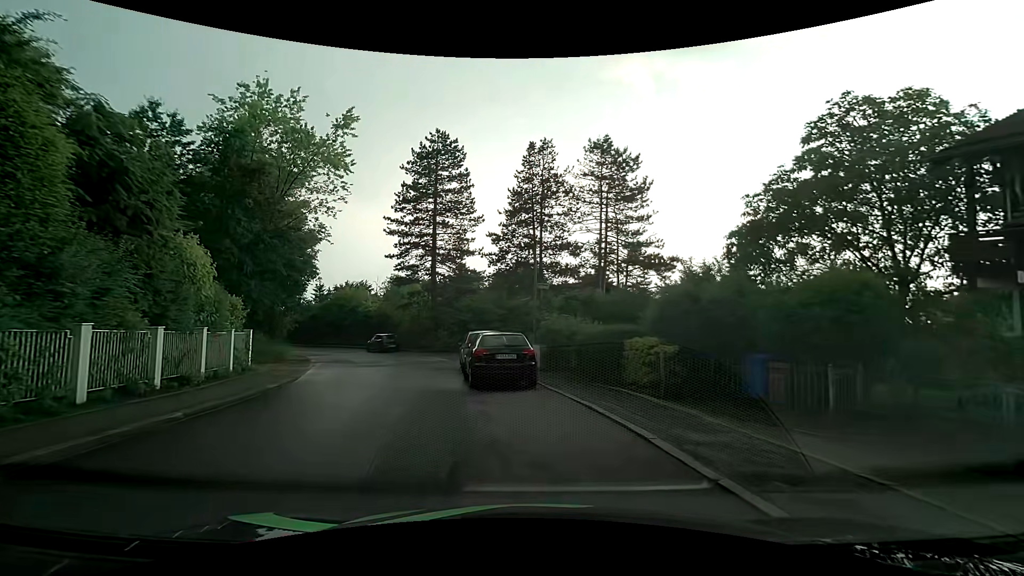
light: Day
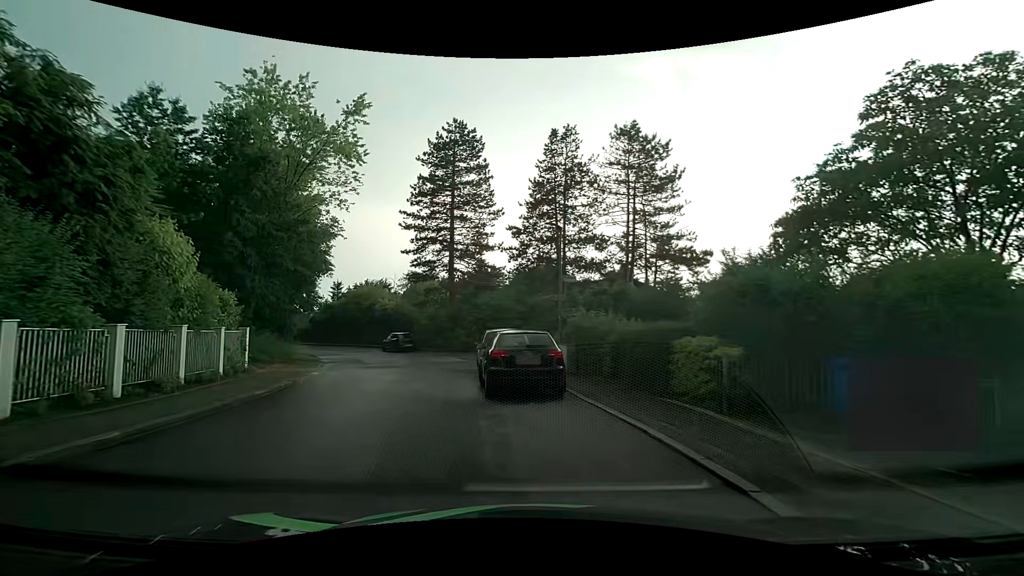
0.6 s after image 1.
(0.0, +2.0) m; -2°
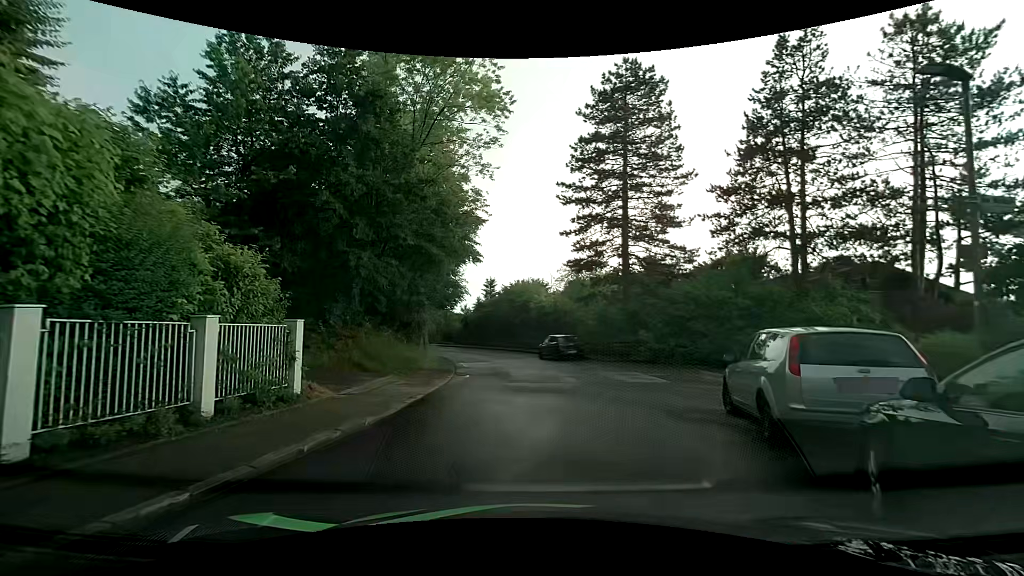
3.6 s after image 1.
(-2.0, +9.2) m; -18°
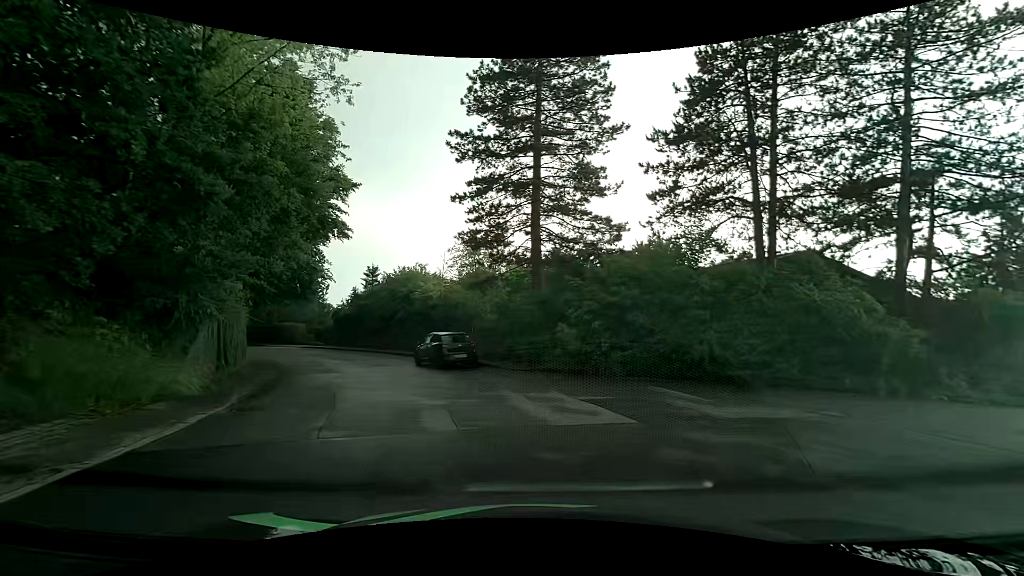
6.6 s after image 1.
(+0.6, +8.0) m; +9°
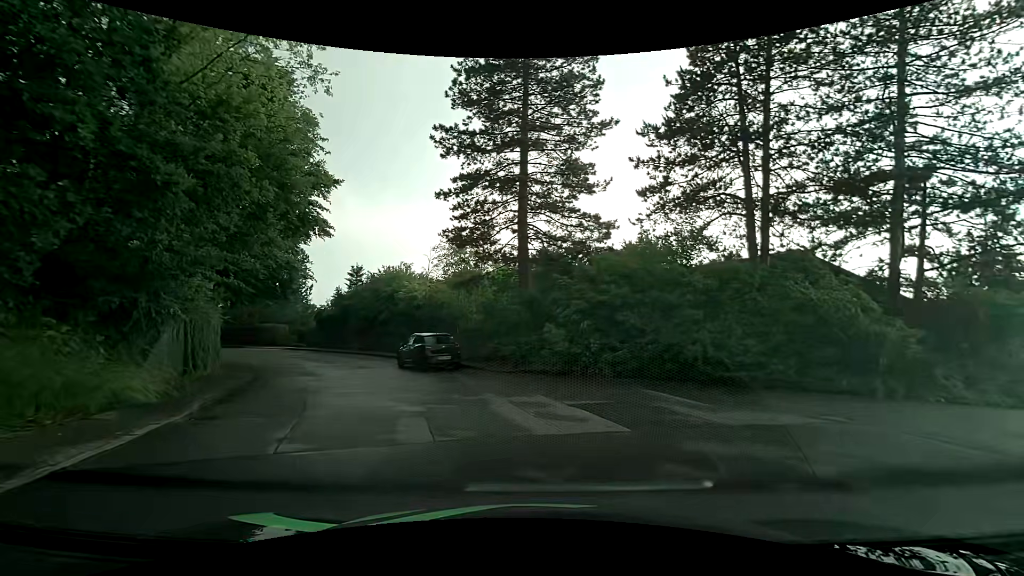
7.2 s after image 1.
(0.0, +0.6) m; 0°
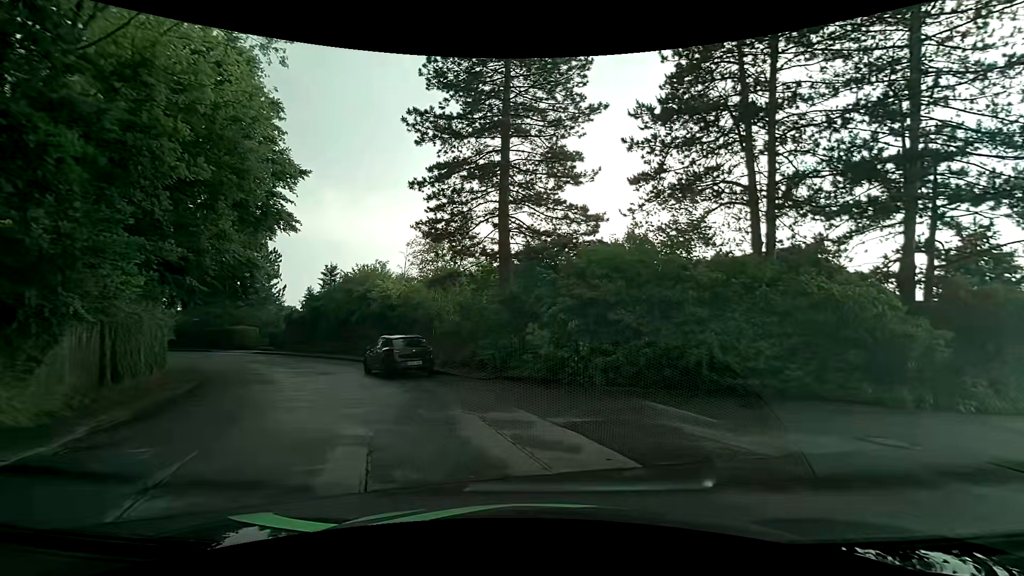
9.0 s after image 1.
(0.0, +2.0) m; +4°
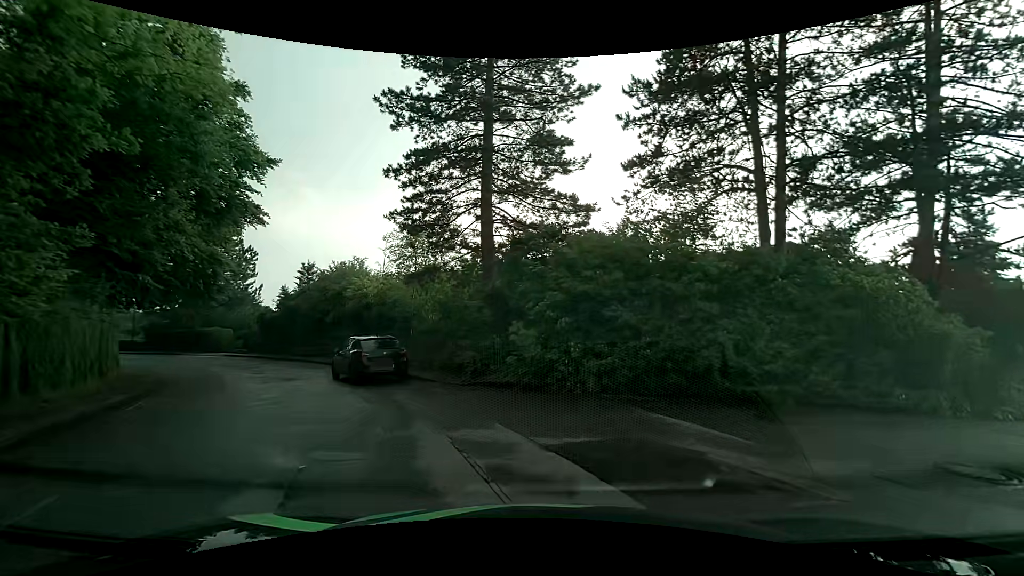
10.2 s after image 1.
(0.0, +1.7) m; -1°
